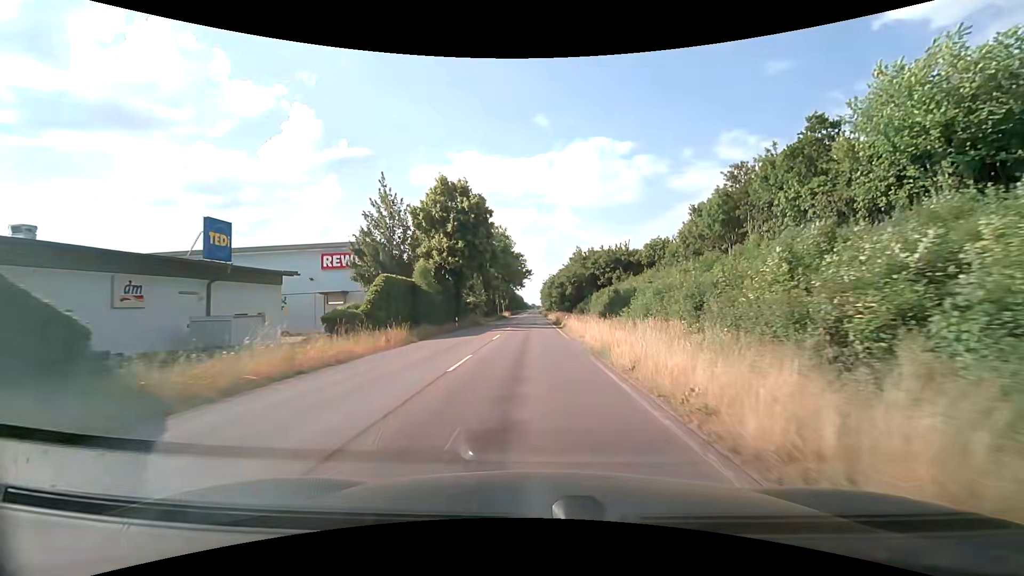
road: secondary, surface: asphalt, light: Day
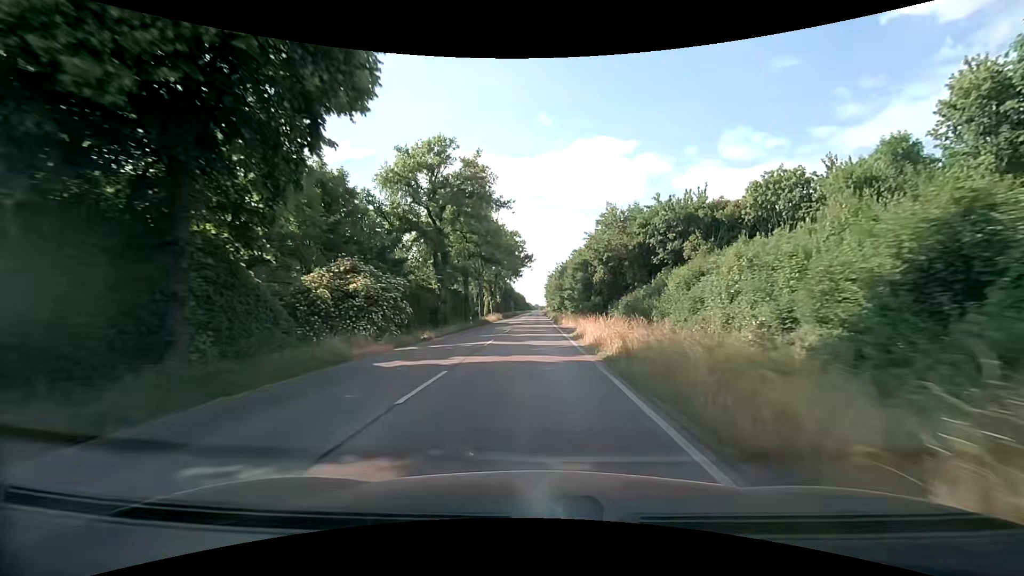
(0.0, +40.0) m; 0°
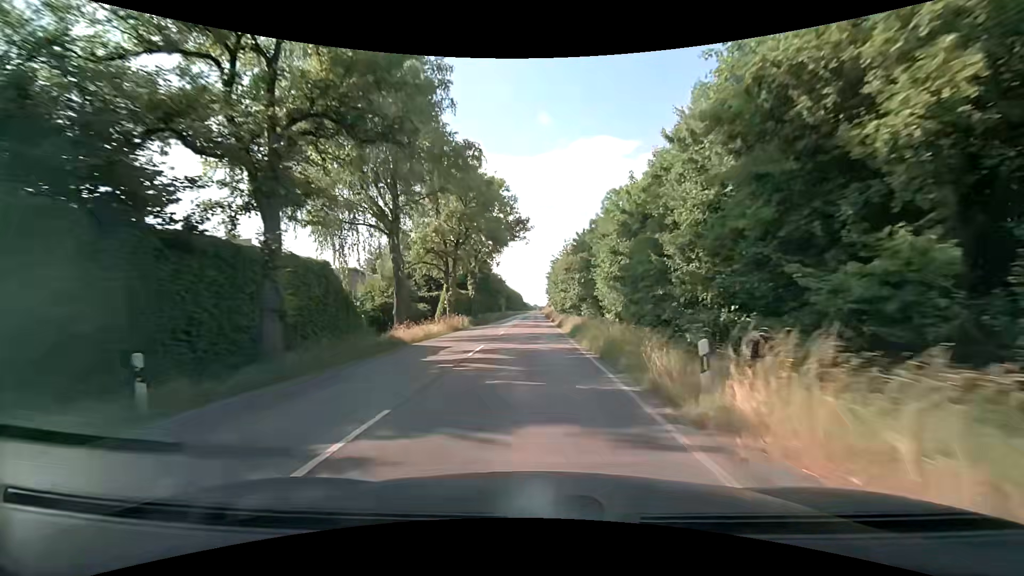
(-0.1, +40.5) m; 0°
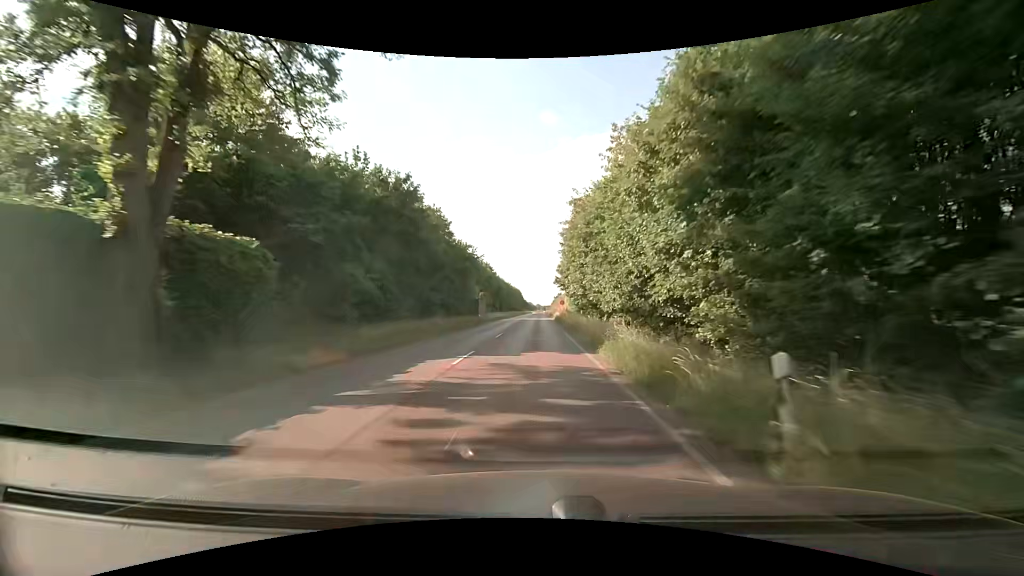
(-0.4, +50.8) m; 0°
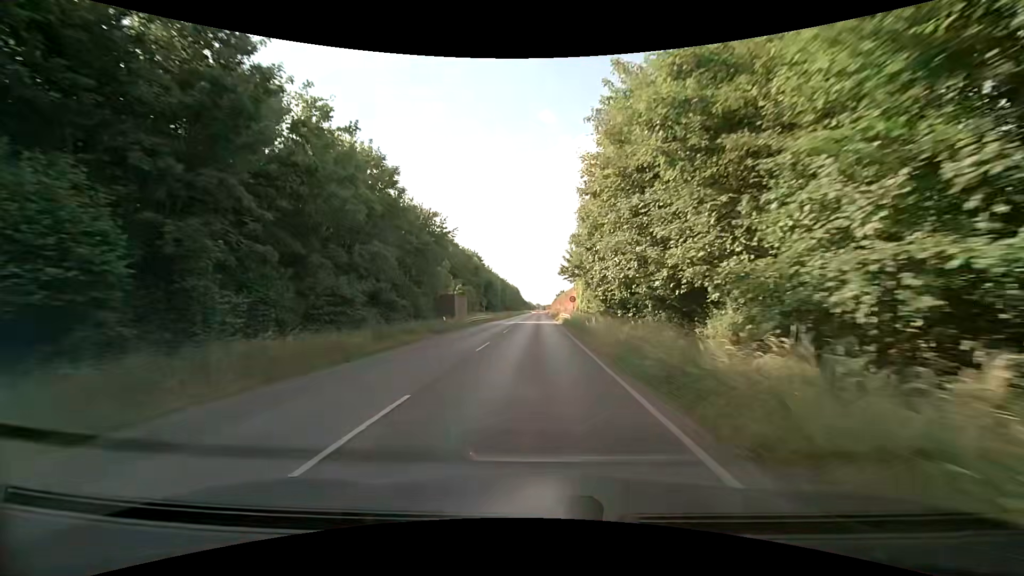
(-0.1, +20.3) m; 0°
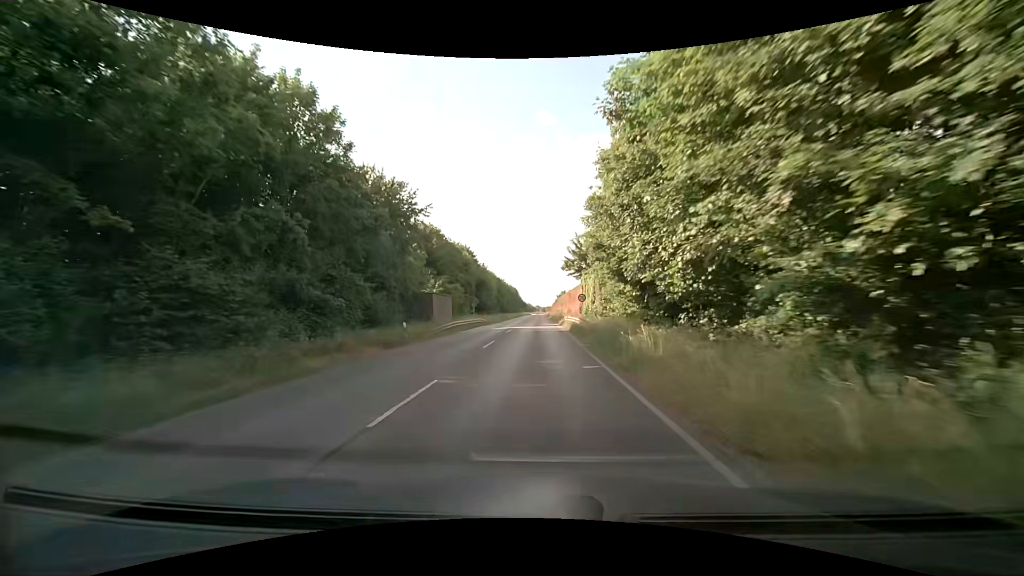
(0.0, +10.2) m; 0°
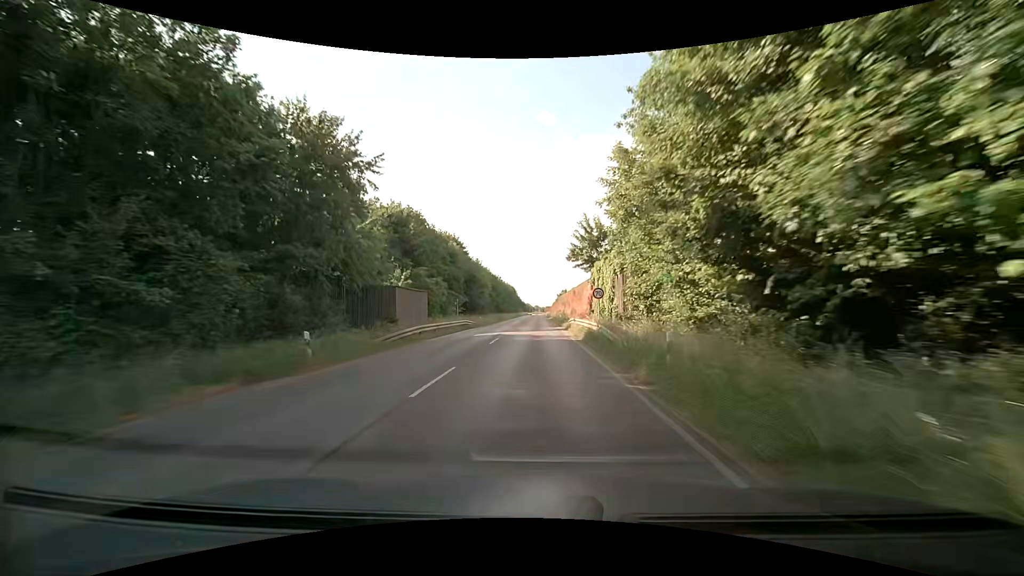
(0.0, +10.1) m; 0°
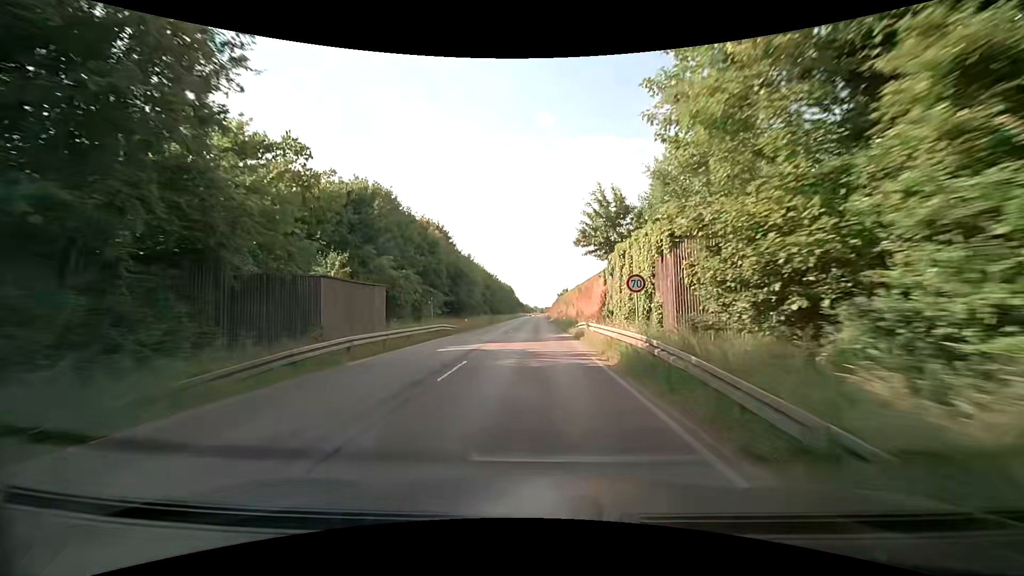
(+0.1, +10.1) m; +1°
(0, +10) (0, +20) (0, +30) (0, +40) (0, +50) (0, +60) (0, +70) (0, +80) (0, +90) (0, +100) m
